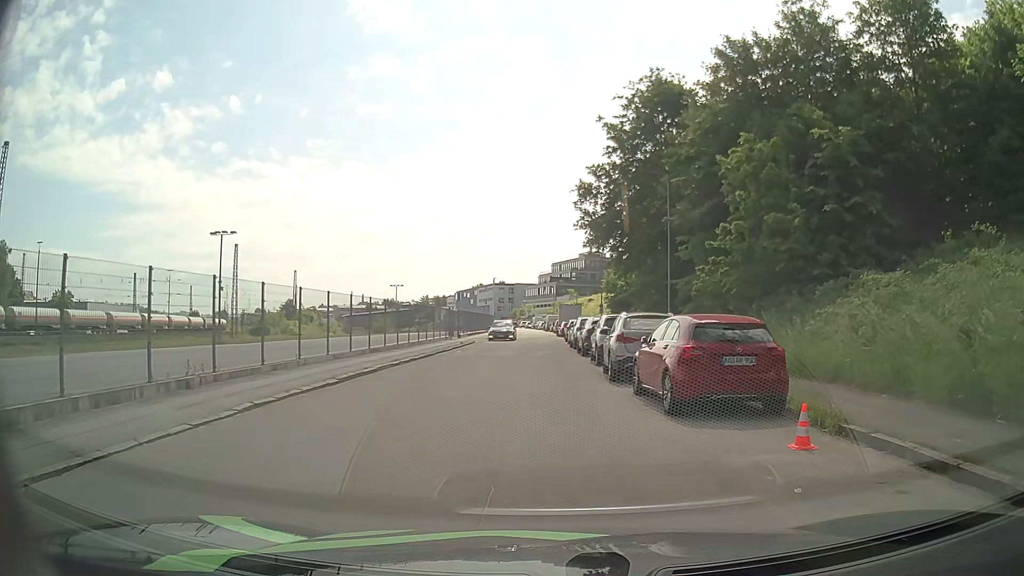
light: Day
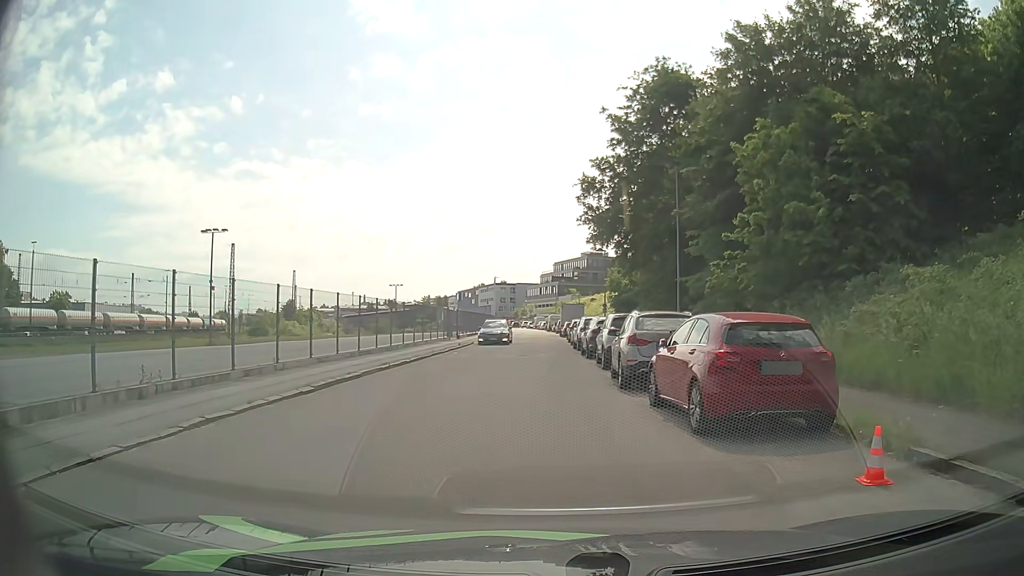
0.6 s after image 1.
(0.0, +1.7) m; 0°
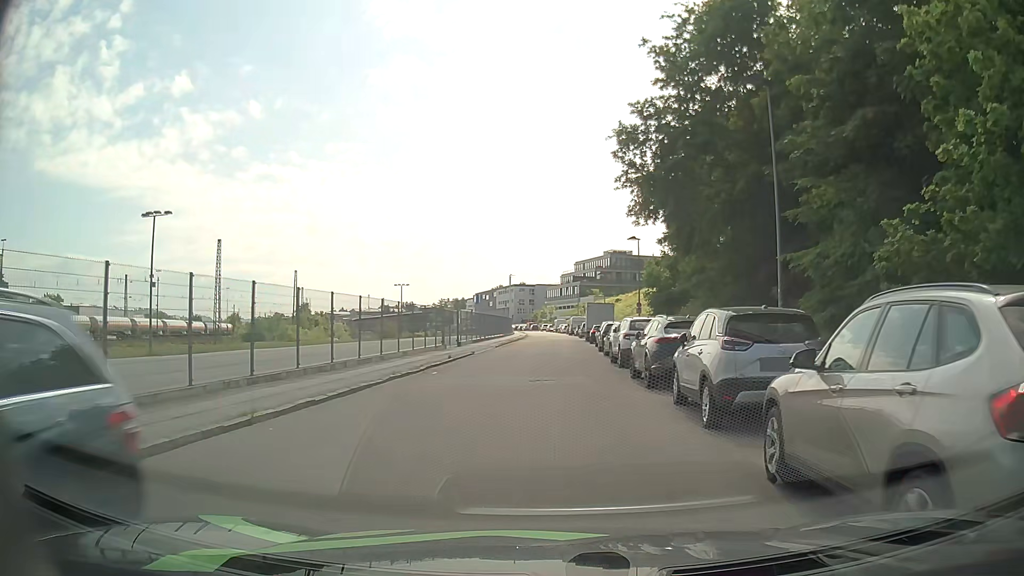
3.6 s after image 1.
(-0.3, +10.7) m; -2°
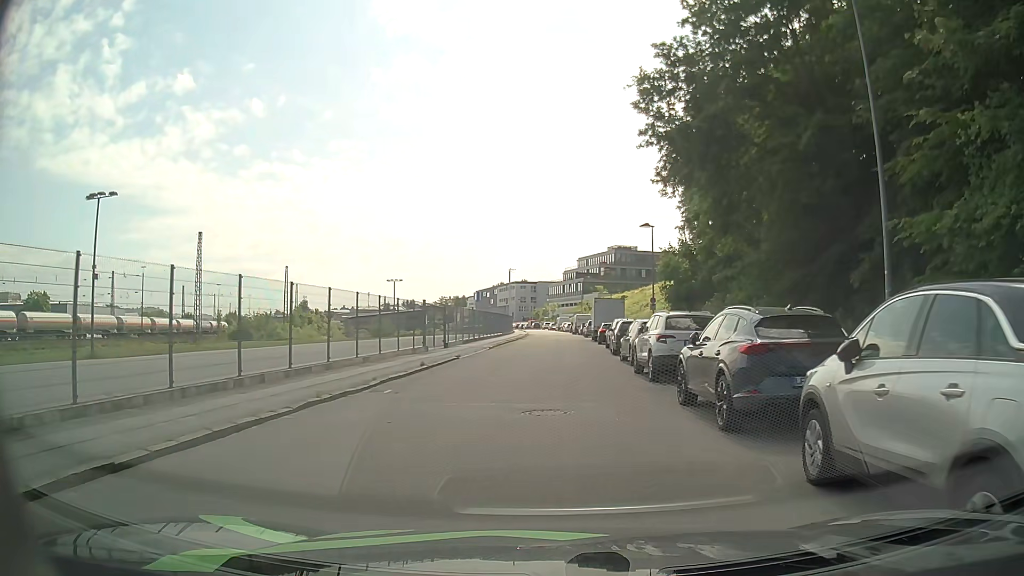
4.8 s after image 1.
(0.0, +6.1) m; 0°
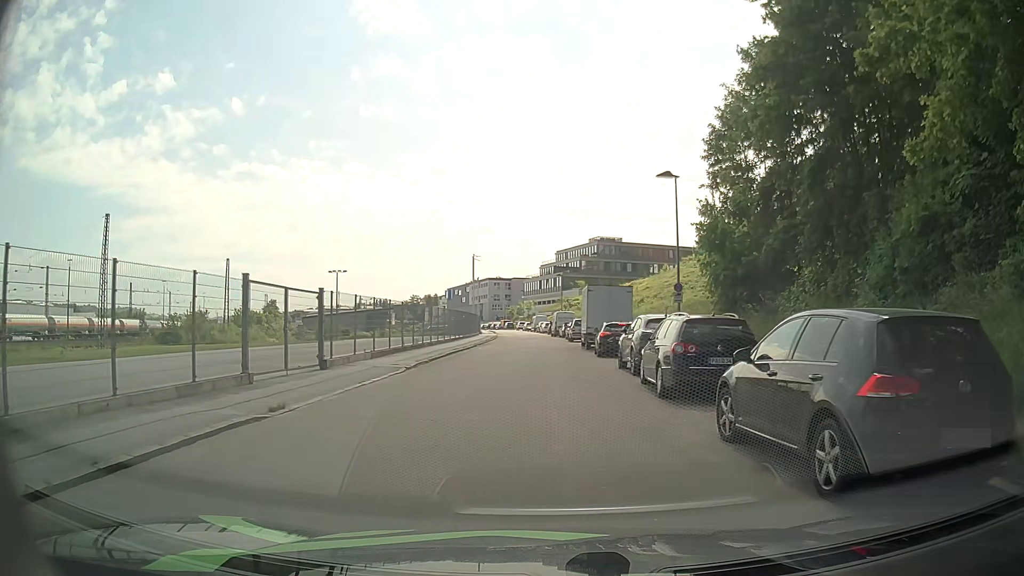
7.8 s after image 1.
(+0.3, +16.4) m; +2°
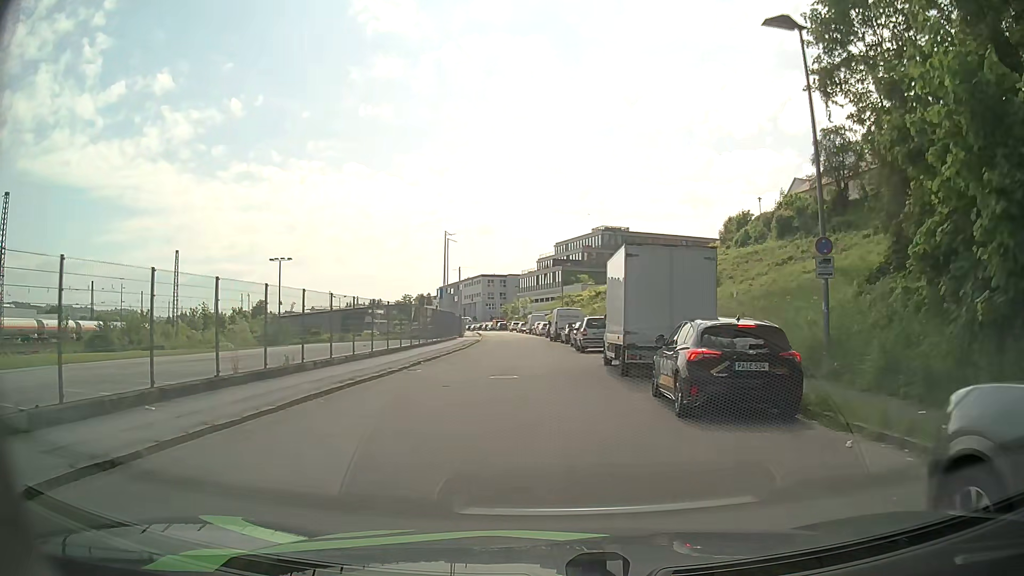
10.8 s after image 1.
(-0.1, +17.0) m; -1°
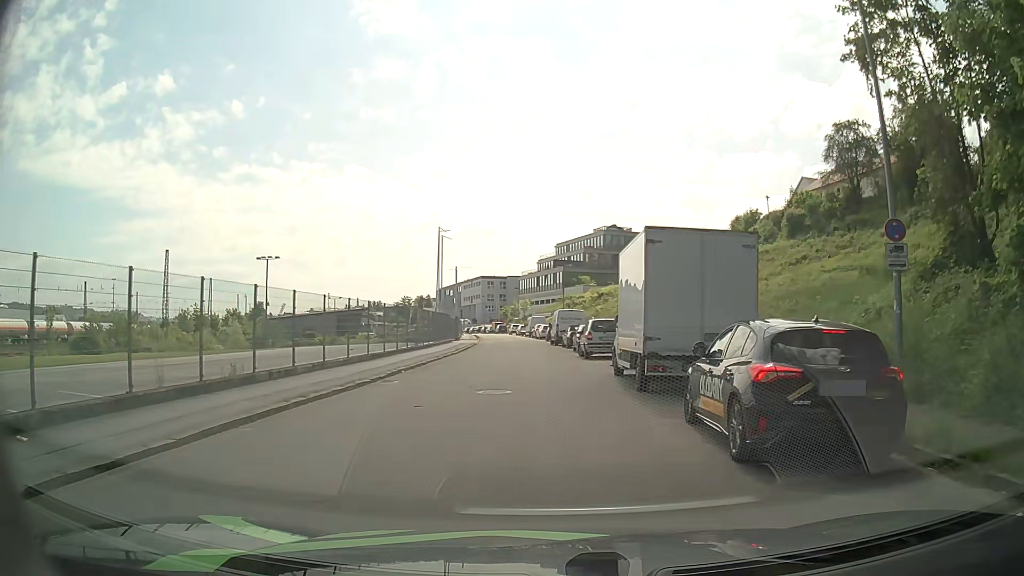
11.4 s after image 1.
(0.0, +3.2) m; +1°
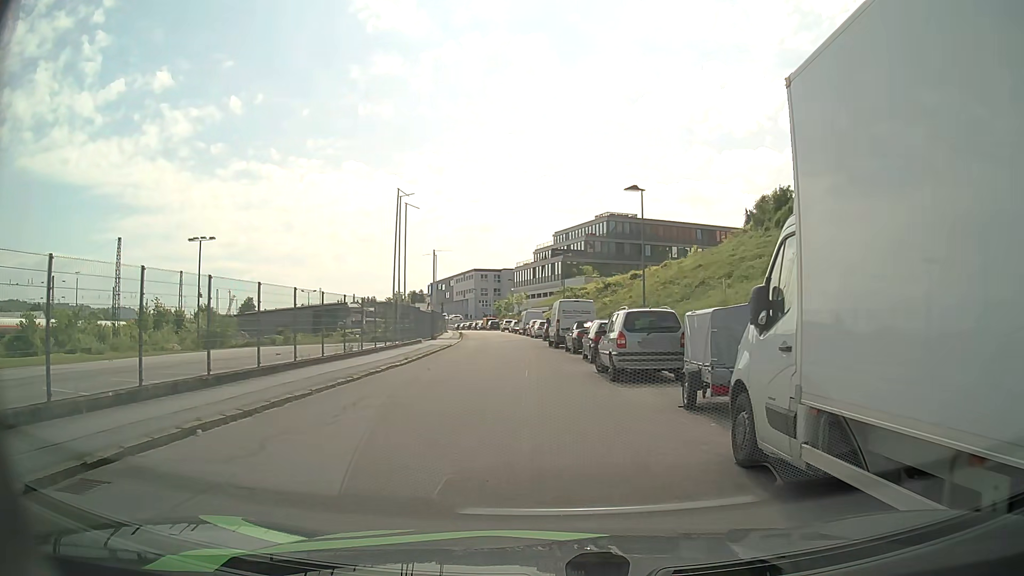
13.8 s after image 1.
(0.0, +12.1) m; -1°
(0, +10) (0, +20) (-1, +30) (-1, +40) (-2, +50) (-3, +60) (-4, +70) (-5, +80) (-7, +90) (-9, +99) m
